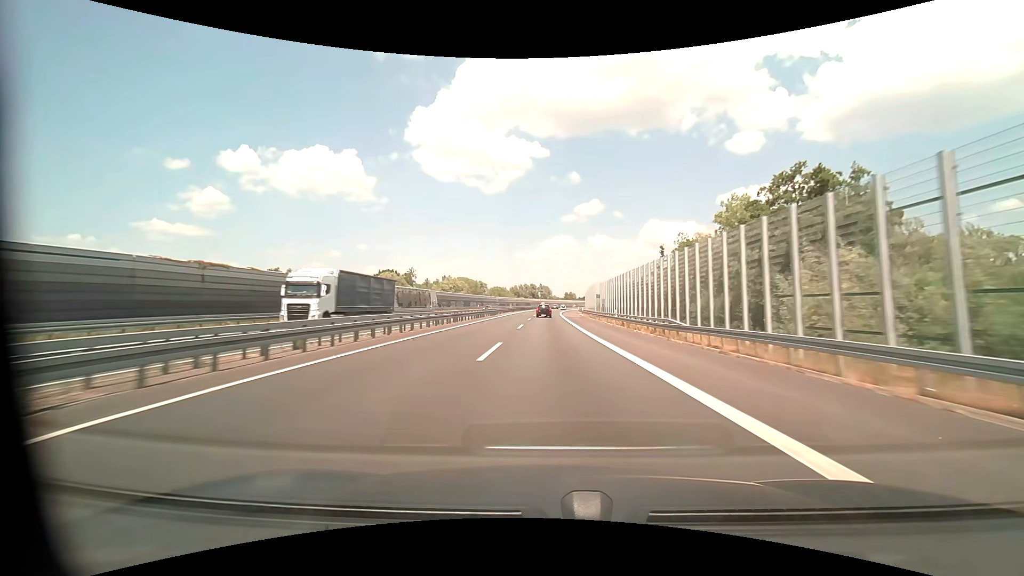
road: motorway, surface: asphalt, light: Day
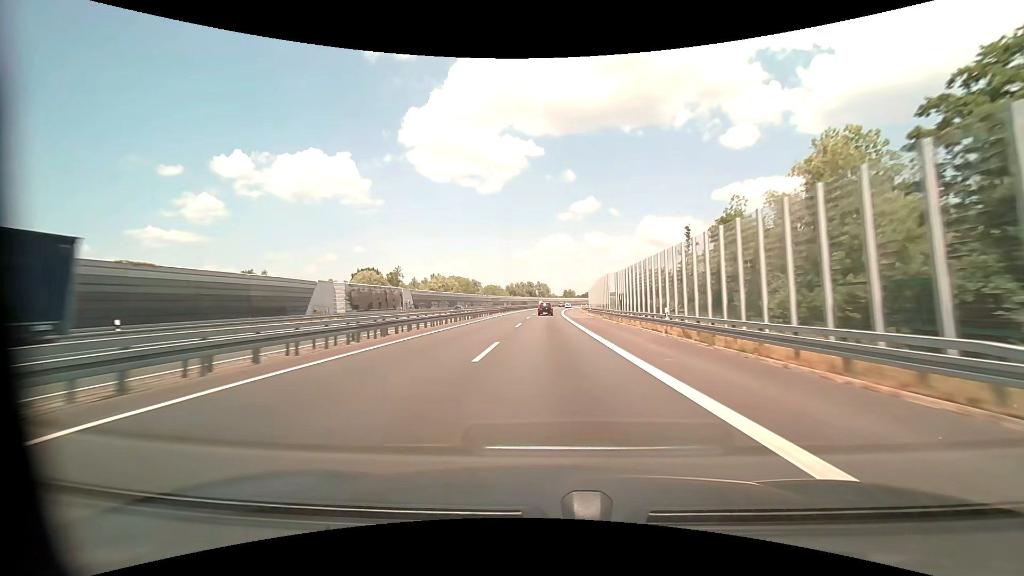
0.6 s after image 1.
(0.0, +18.3) m; 0°
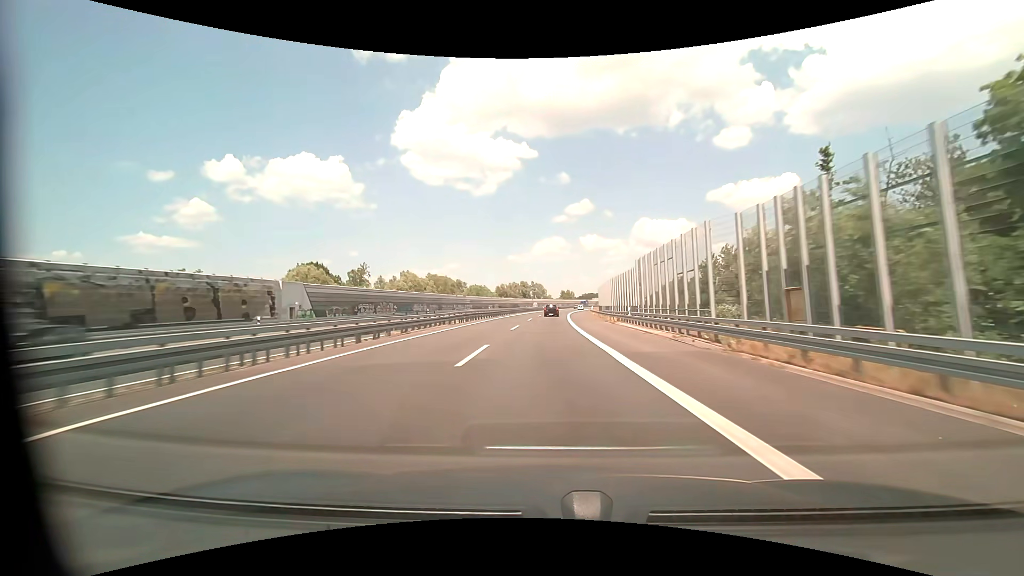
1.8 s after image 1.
(+0.1, +37.0) m; 0°
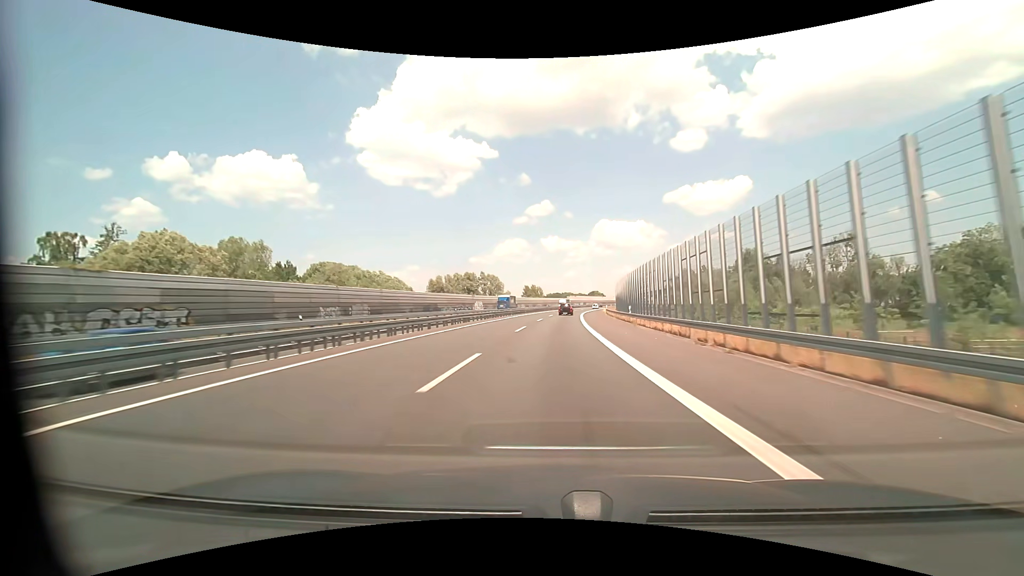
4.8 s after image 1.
(+2.6, +94.0) m; +4°
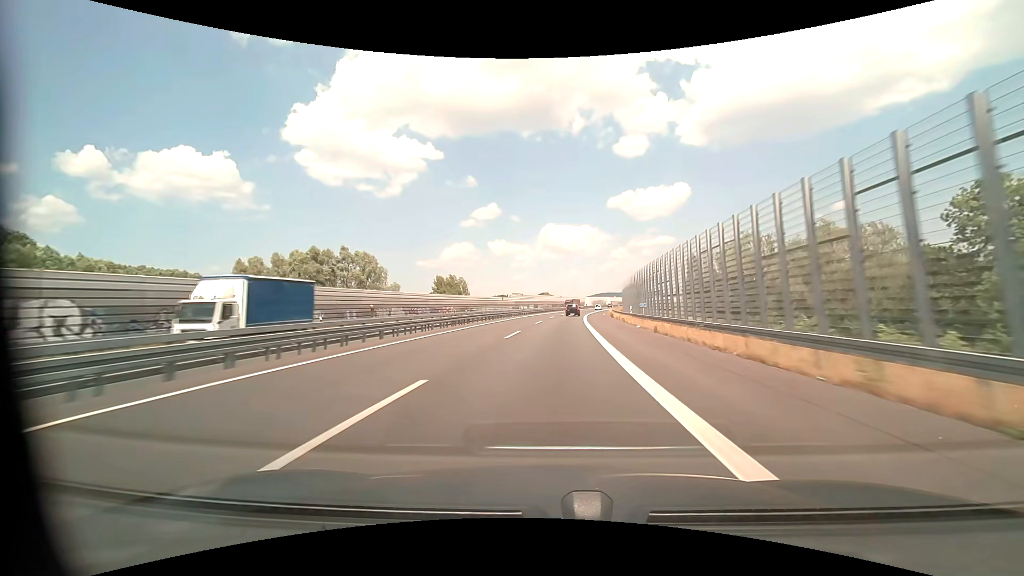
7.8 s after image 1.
(+6.6, +94.9) m; +6°
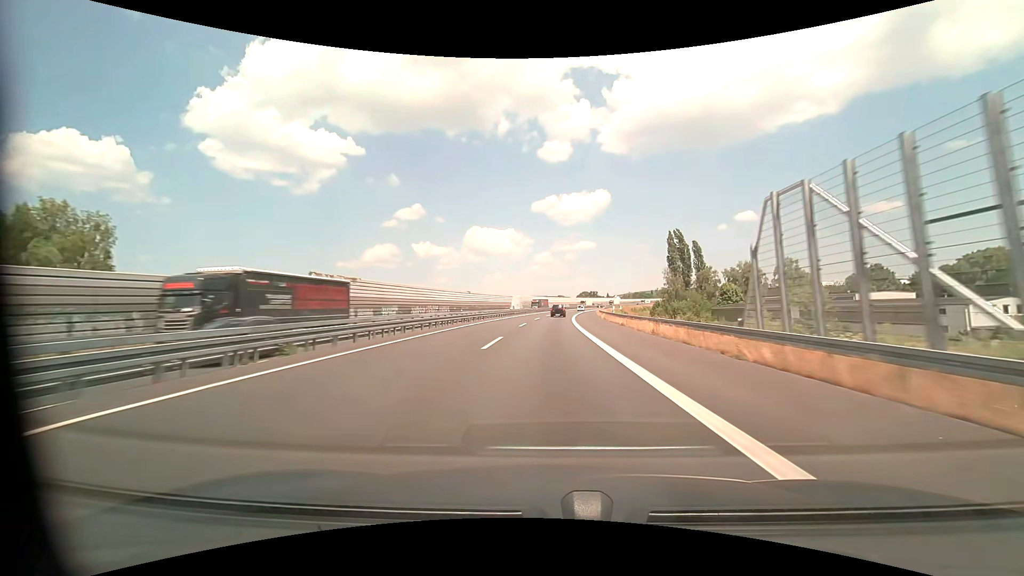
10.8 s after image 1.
(+6.7, +95.3) m; +8°
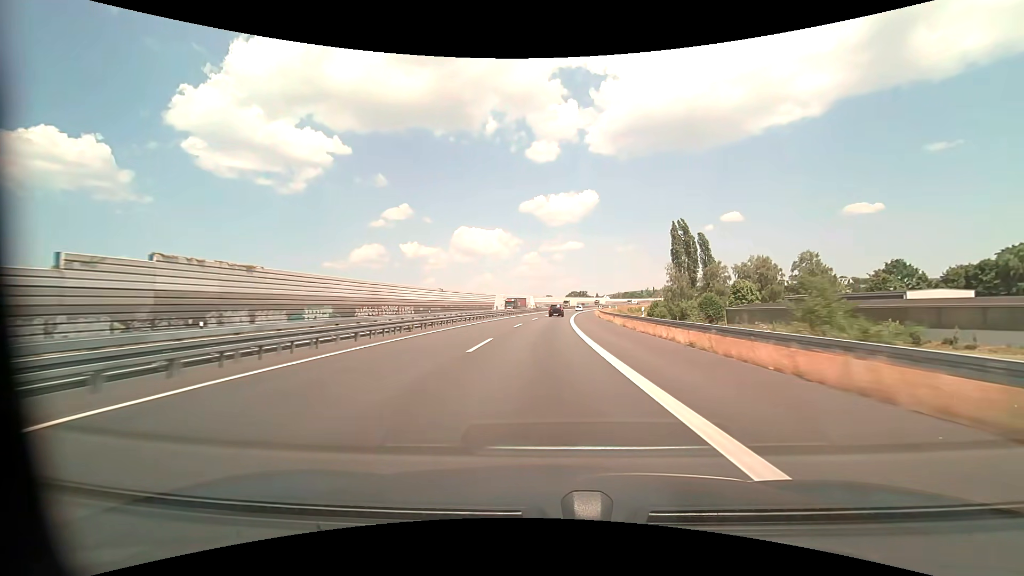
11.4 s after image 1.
(+0.3, +19.1) m; +2°
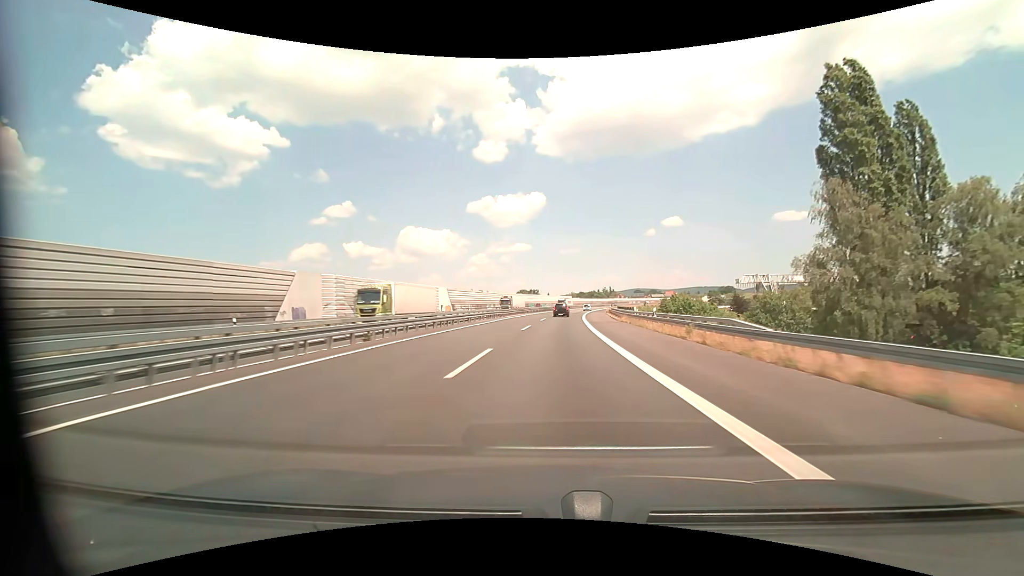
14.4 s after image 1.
(+4.3, +95.7) m; +6°
(0, +10) (0, +20) (+1, +30) (+1, +40) (+2, +50) (+3, +60) (+3, +70) (+4, +80) (+6, +90) (+7, +100) m
